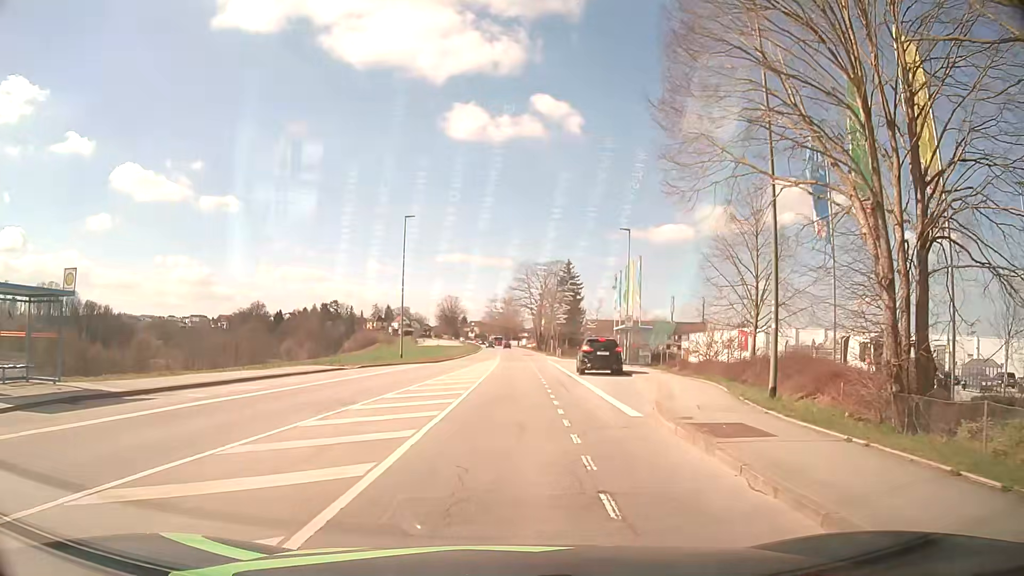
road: tertiary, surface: asphalt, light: Day
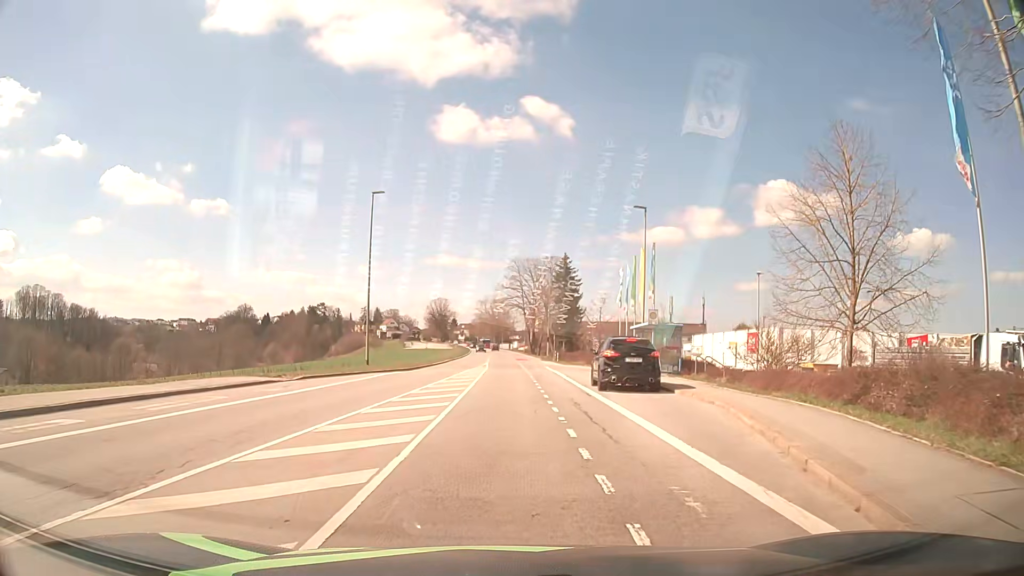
(0.0, +9.1) m; 0°
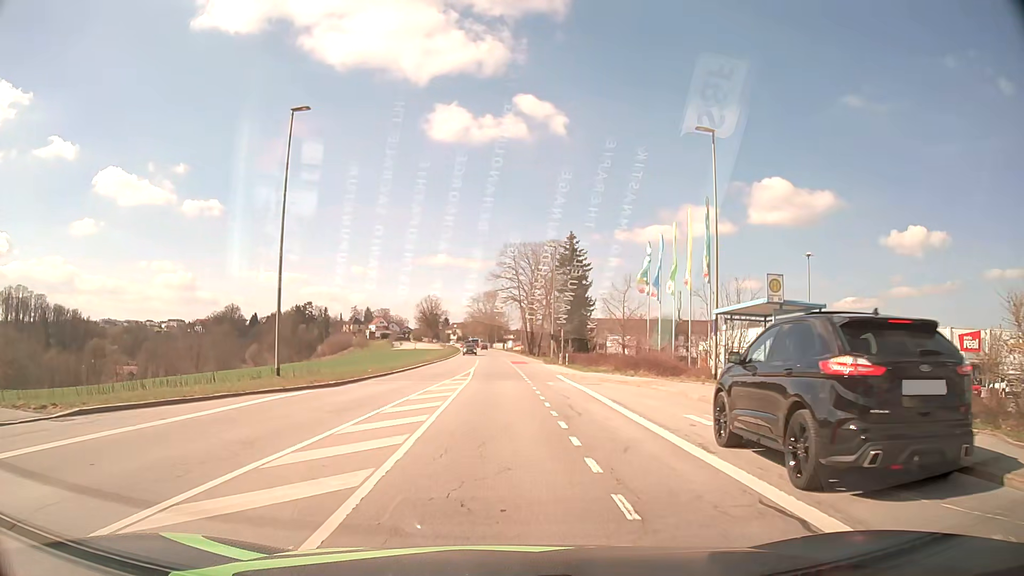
(+0.2, +15.2) m; 0°
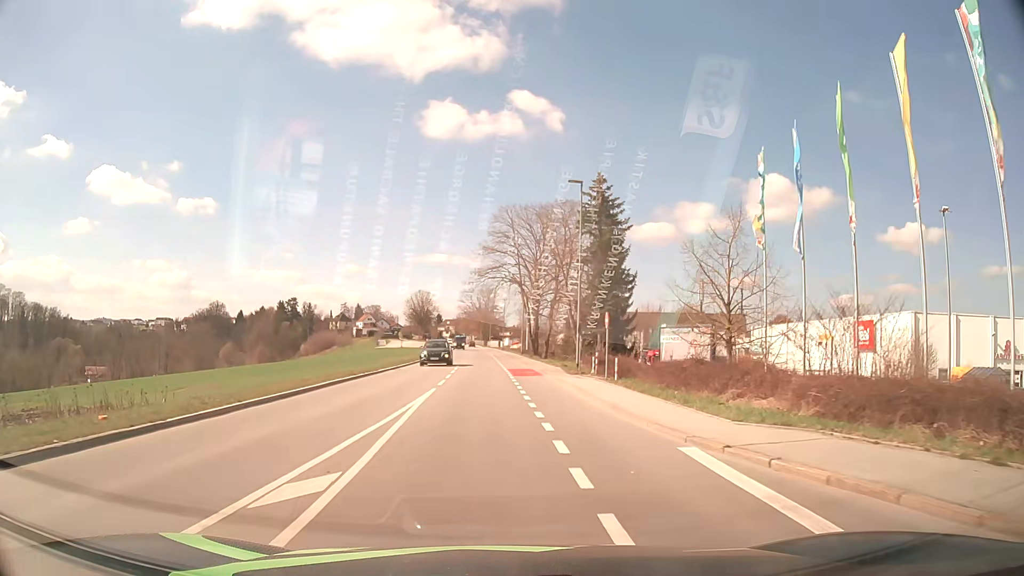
(+0.2, +23.0) m; +1°
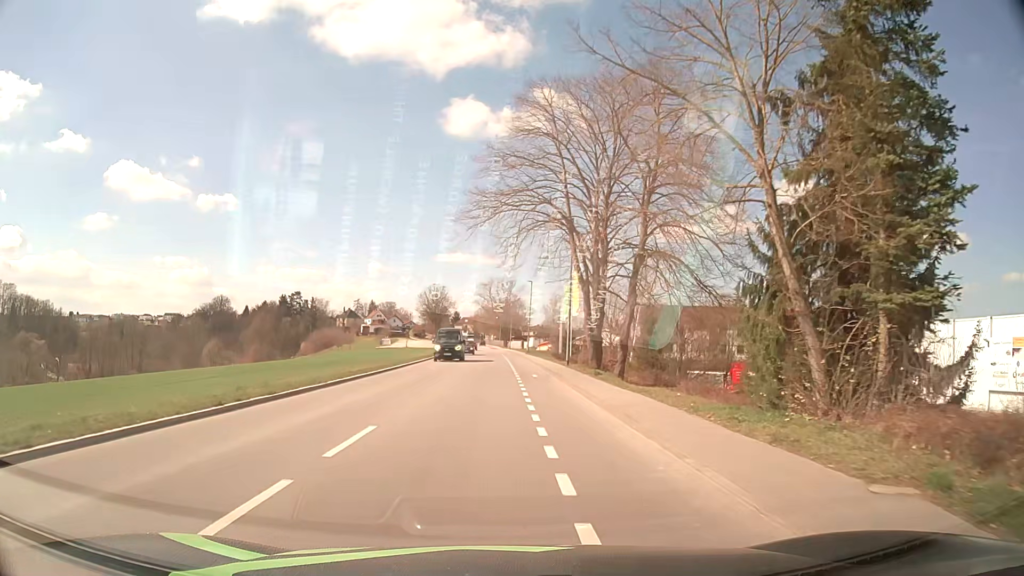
(-0.5, +32.8) m; -2°
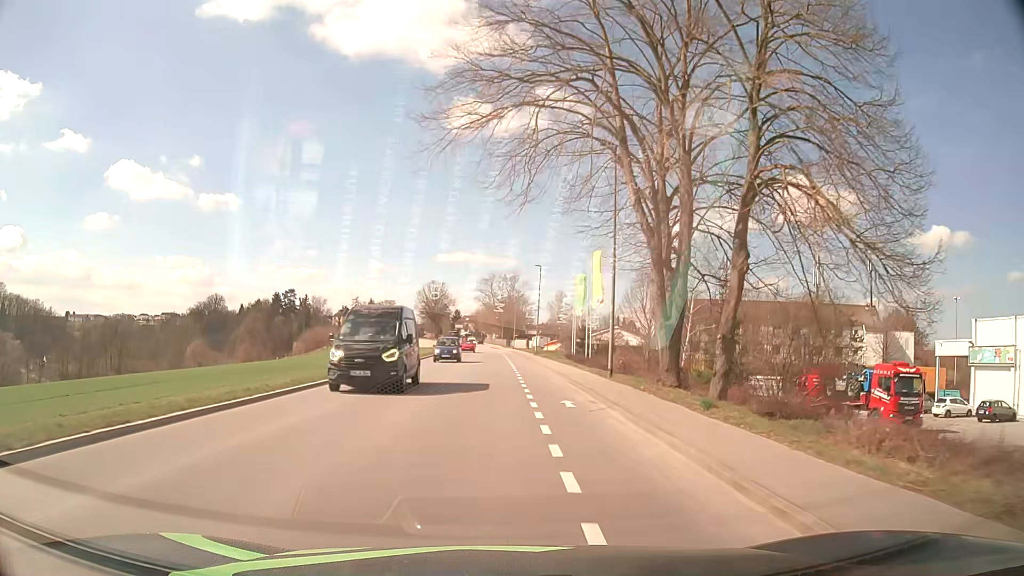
(0.0, +14.2) m; 0°
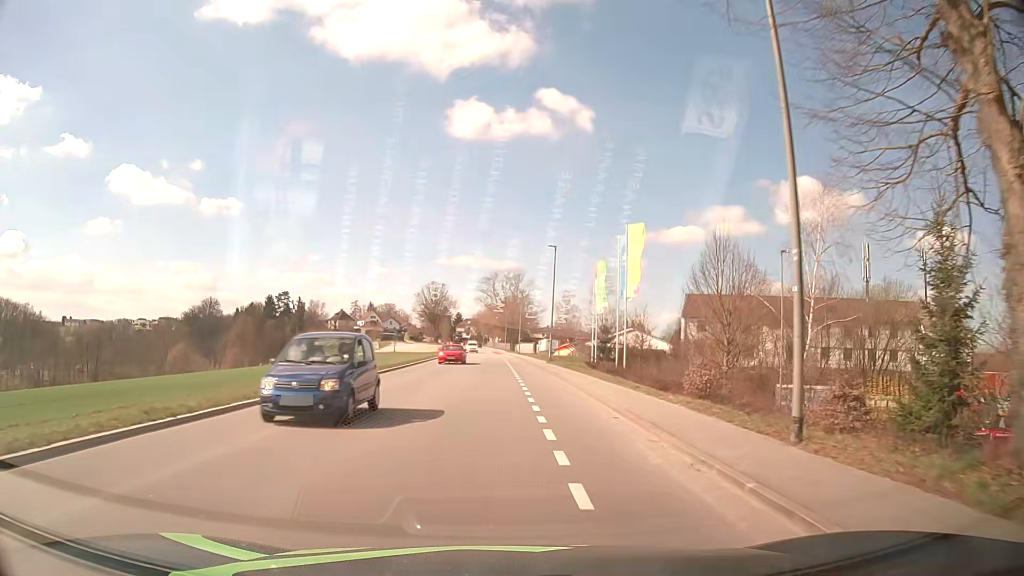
(0.0, +14.7) m; -1°
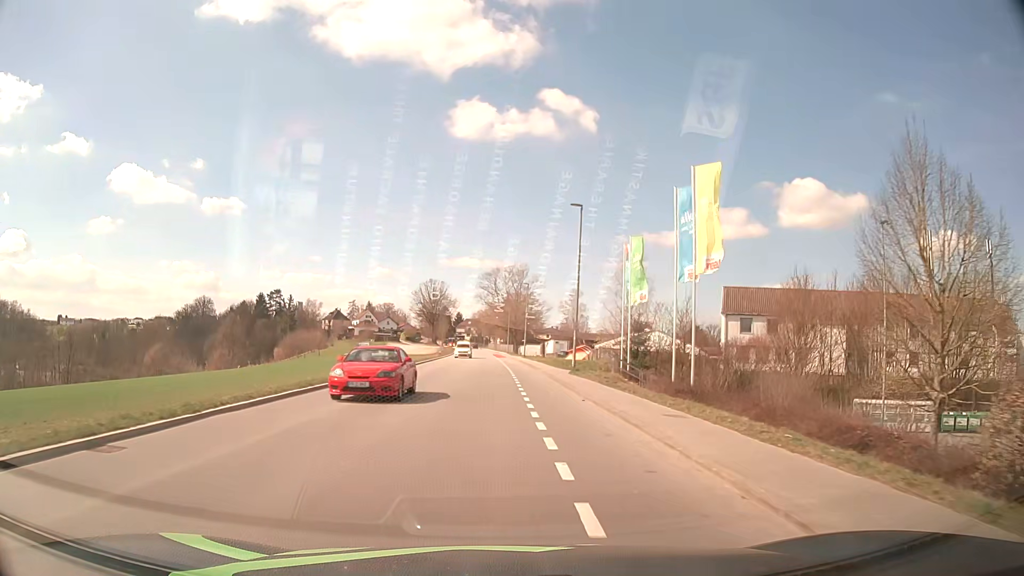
(+0.1, +14.8) m; 0°
(0, +10) (0, +20) (0, +30) (0, +40) (0, +50) (0, +60) (-1, +70) (-1, +80) (-1, +90) (-2, +100) m
